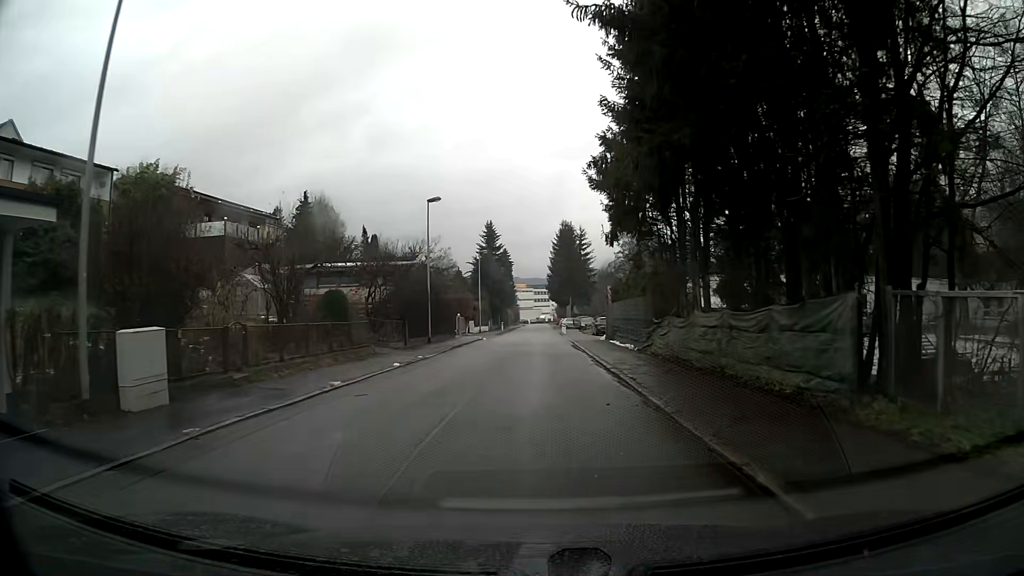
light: Day
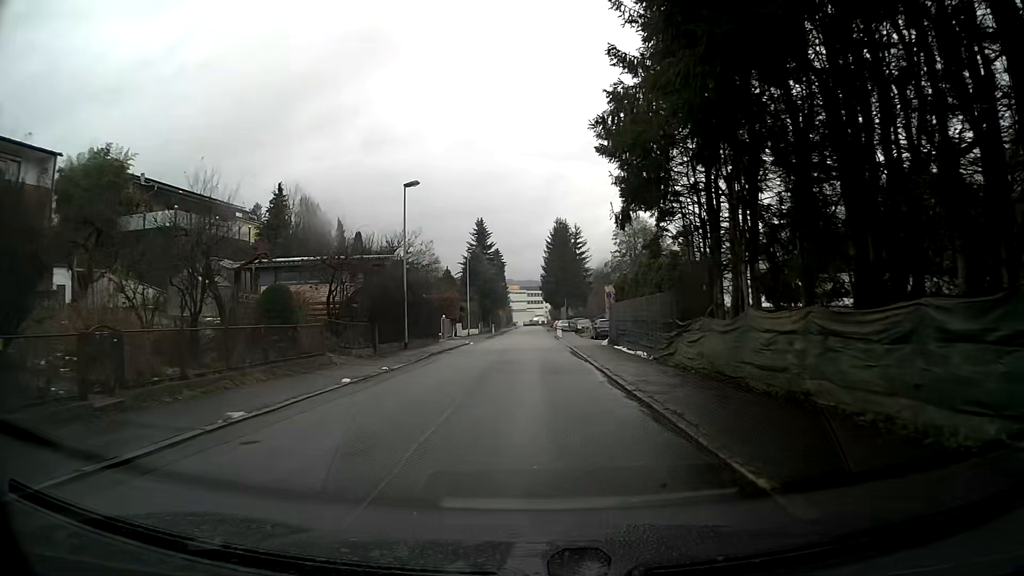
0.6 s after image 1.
(0.0, +5.0) m; +1°
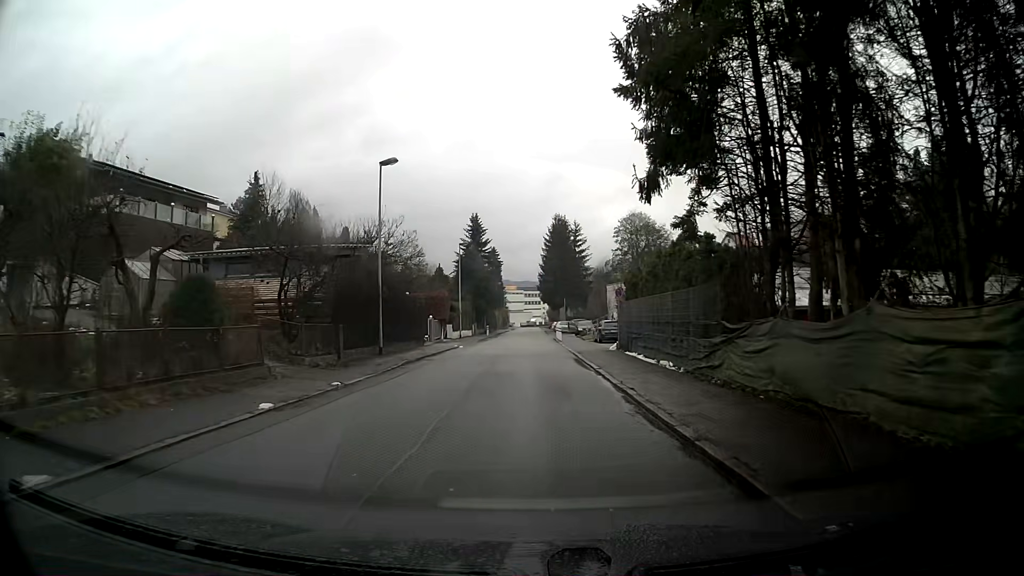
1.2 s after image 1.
(0.0, +5.0) m; 0°
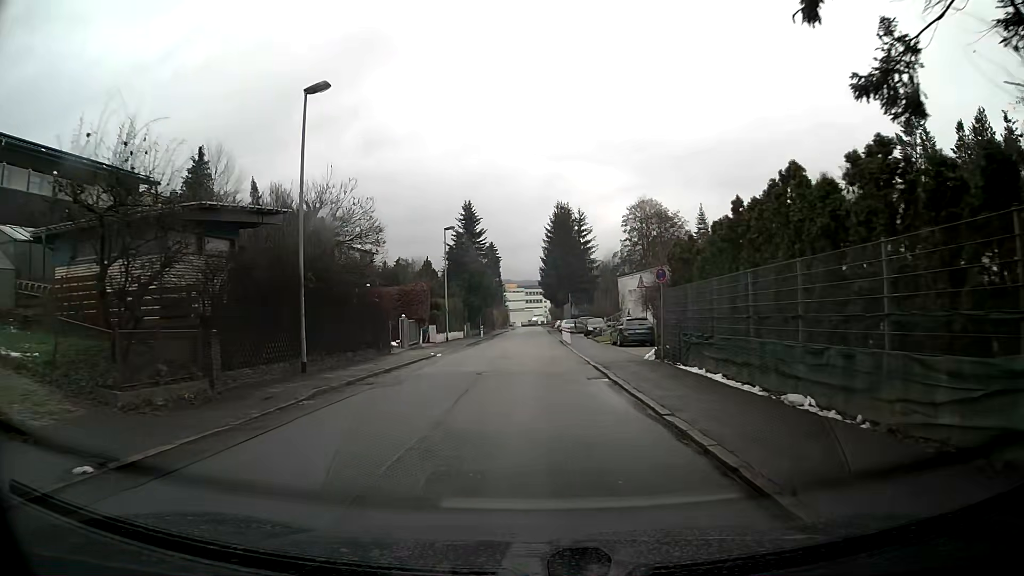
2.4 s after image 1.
(-0.1, +9.8) m; -1°
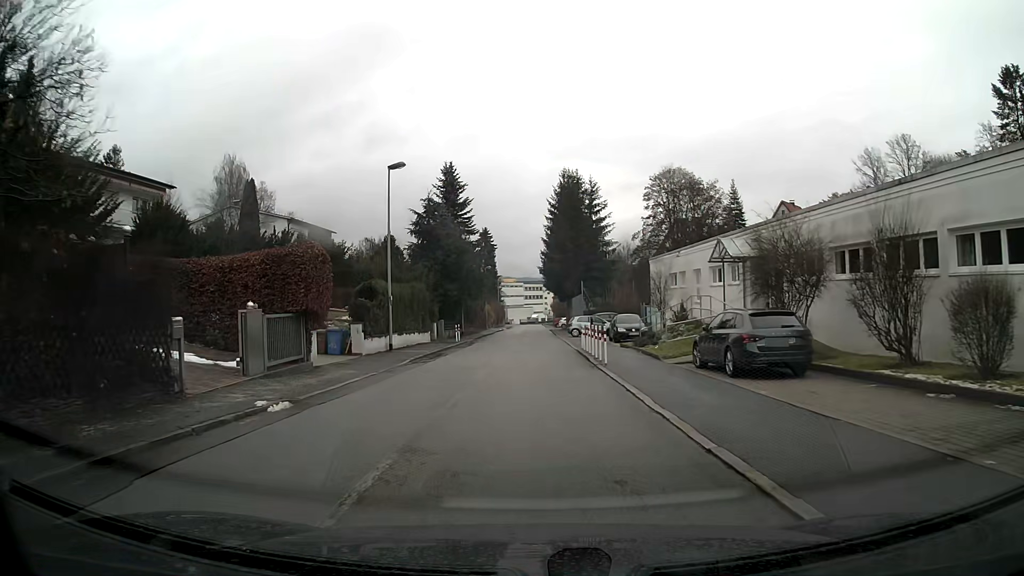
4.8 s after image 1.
(0.0, +19.2) m; 0°
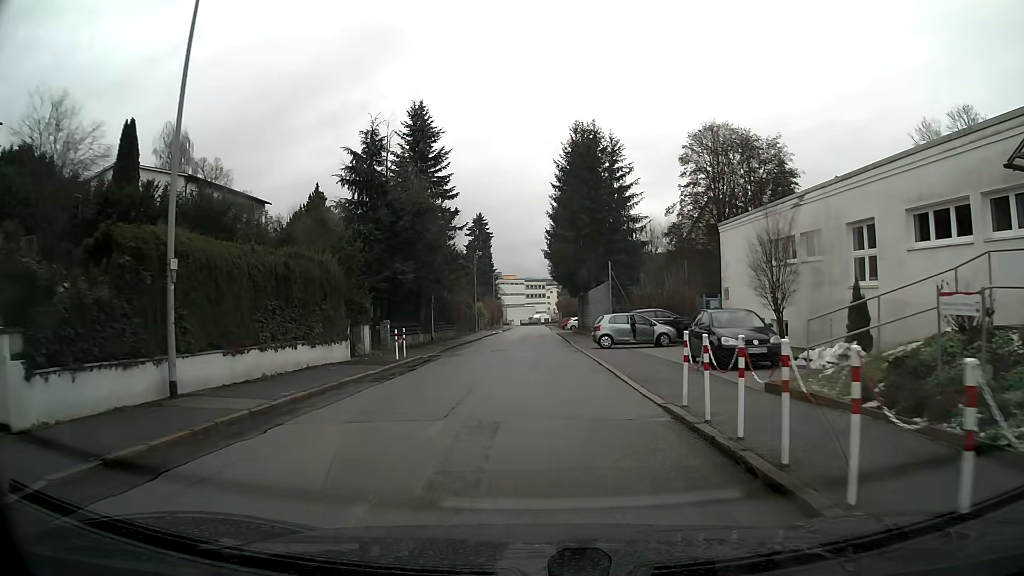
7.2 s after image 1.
(-0.1, +18.8) m; 0°
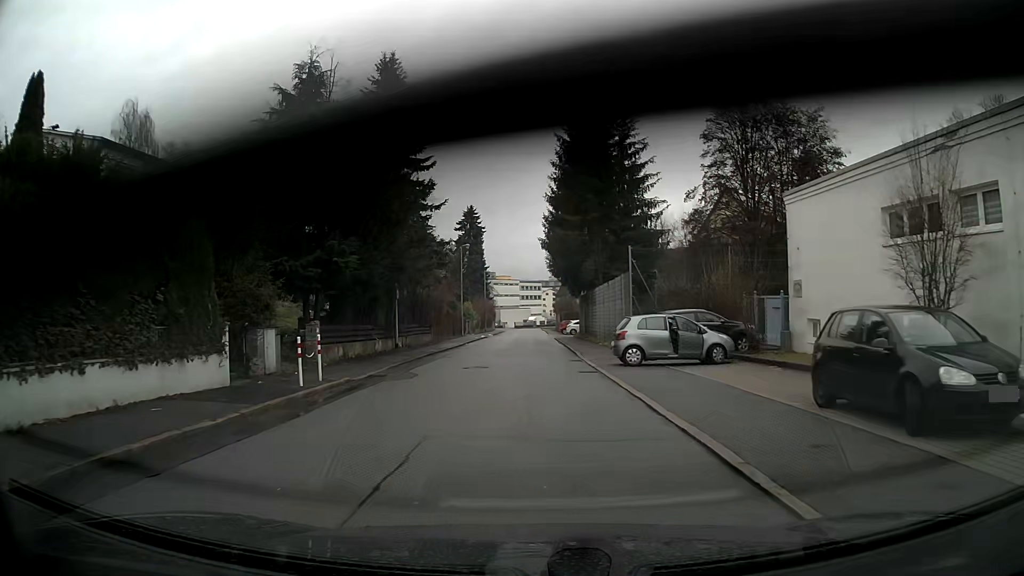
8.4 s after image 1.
(0.0, +9.3) m; 0°
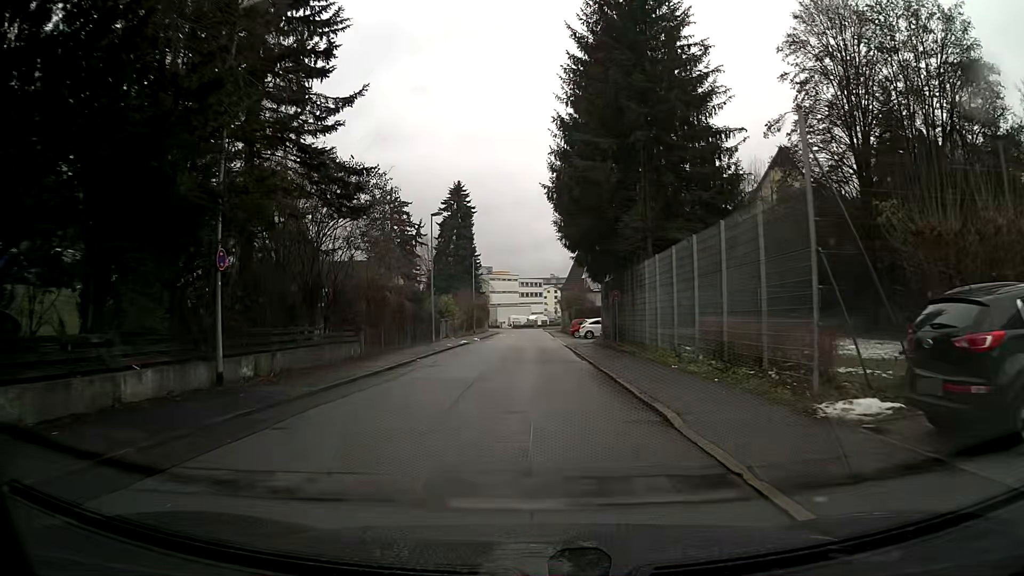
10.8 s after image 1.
(0.0, +18.3) m; 0°
(0, +10) (0, +20) (0, +30) (0, +40) (0, +50) (0, +60) (0, +70) (0, +80) (0, +90) (-1, +100) m
